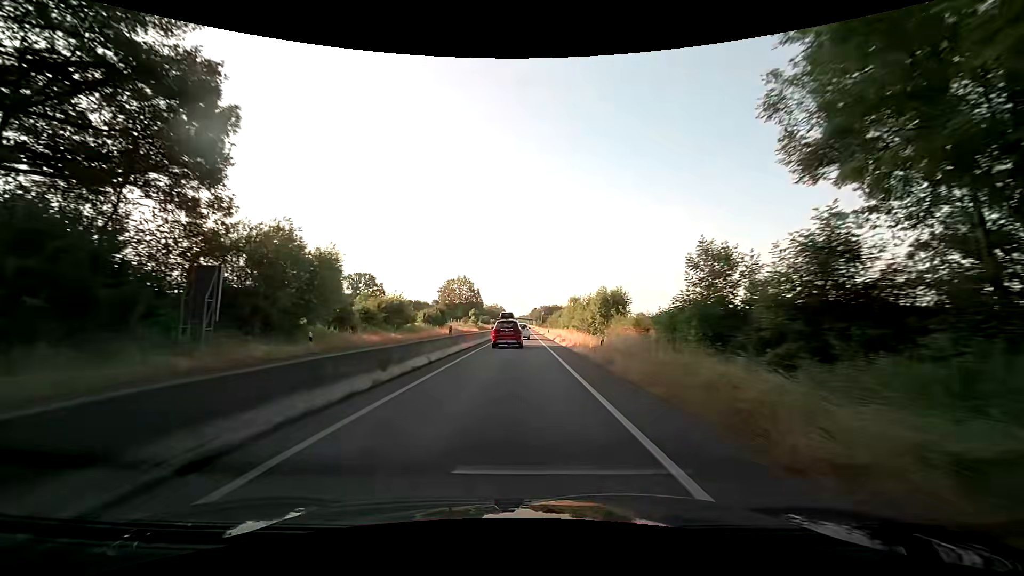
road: trunk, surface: asphalt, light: Day
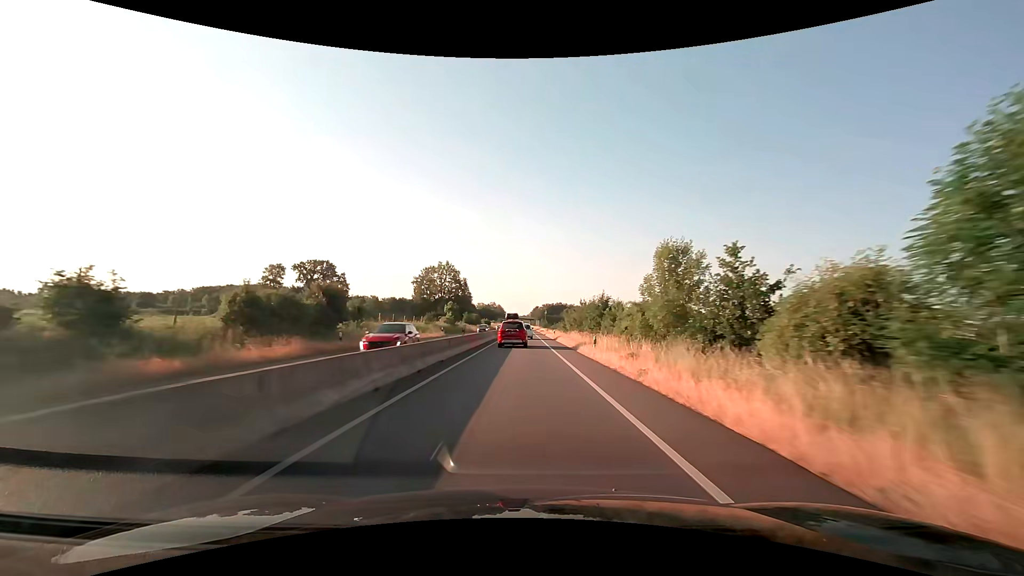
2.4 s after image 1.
(-0.3, +47.2) m; 0°
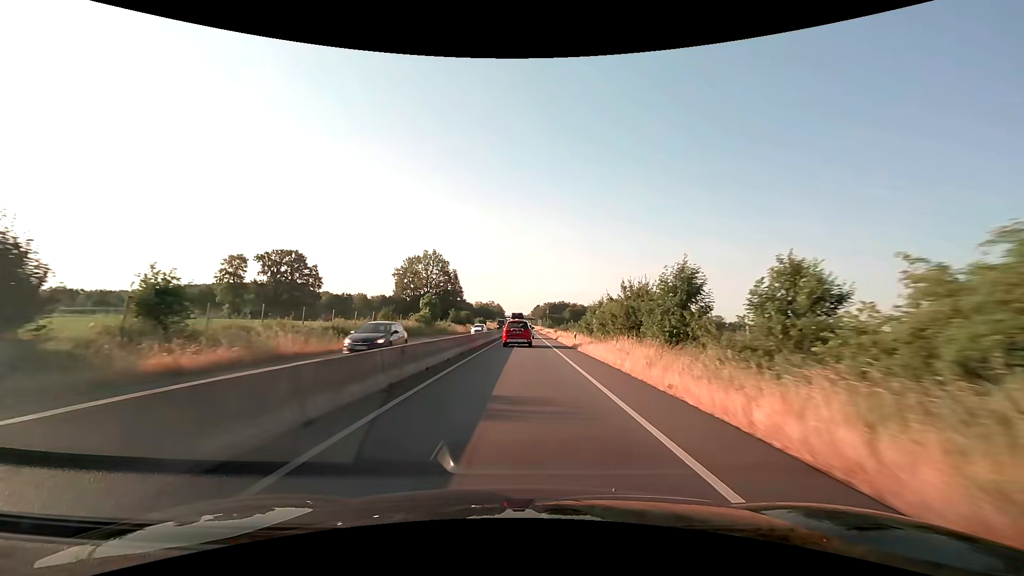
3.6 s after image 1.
(+0.1, +23.6) m; 0°
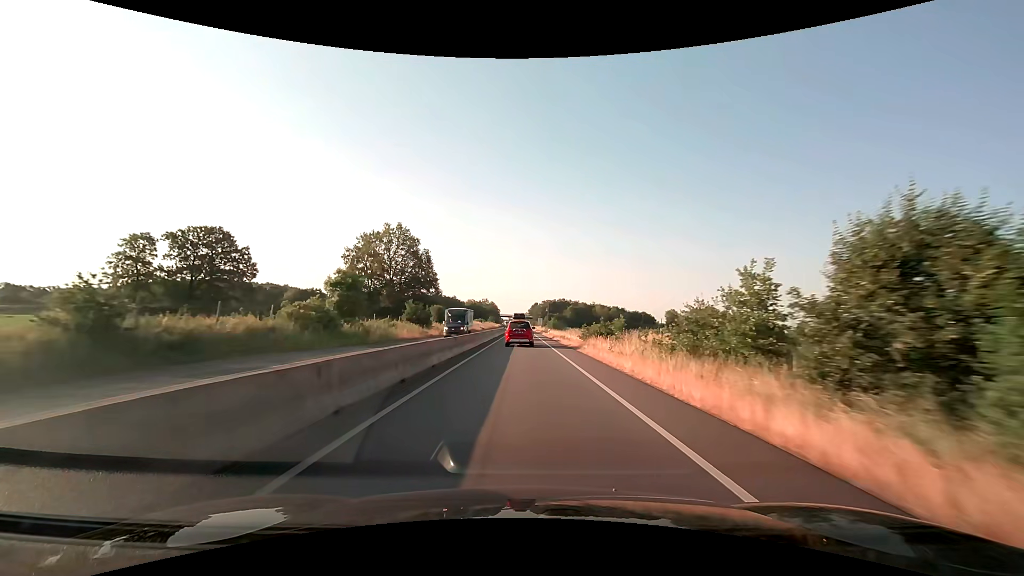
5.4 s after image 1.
(+0.1, +35.4) m; 0°
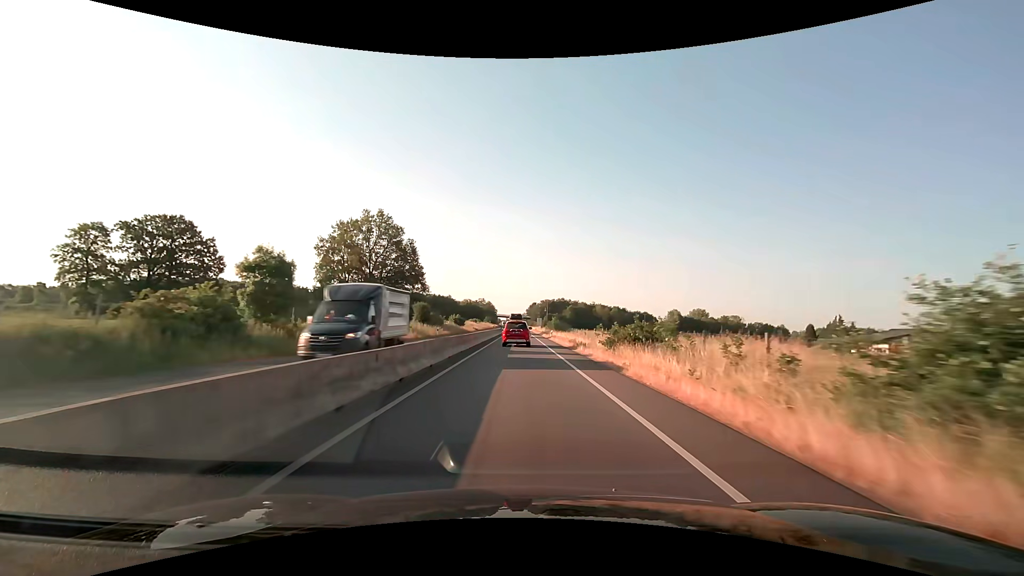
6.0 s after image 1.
(0.0, +11.8) m; 0°
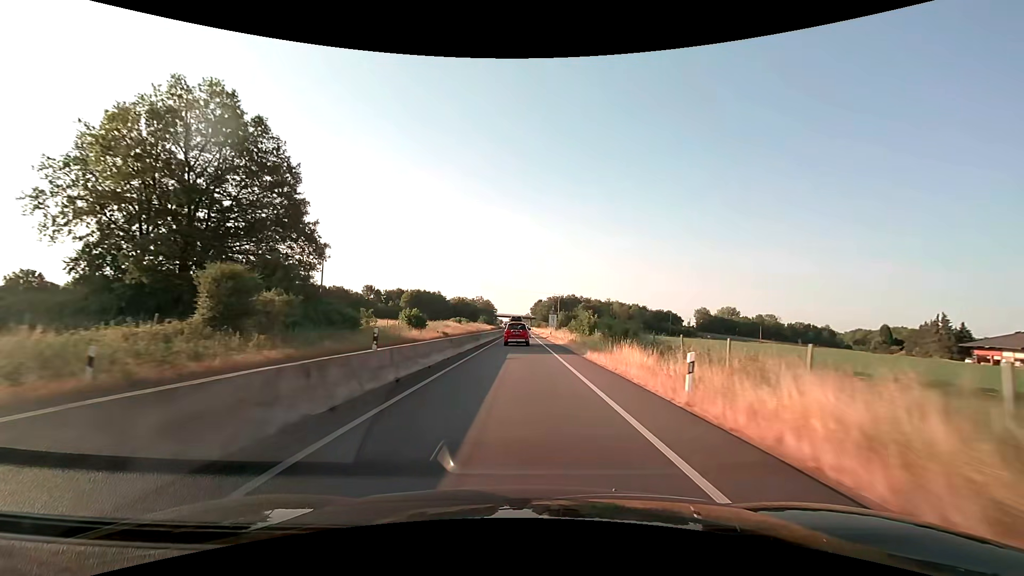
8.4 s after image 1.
(0.0, +48.3) m; 0°
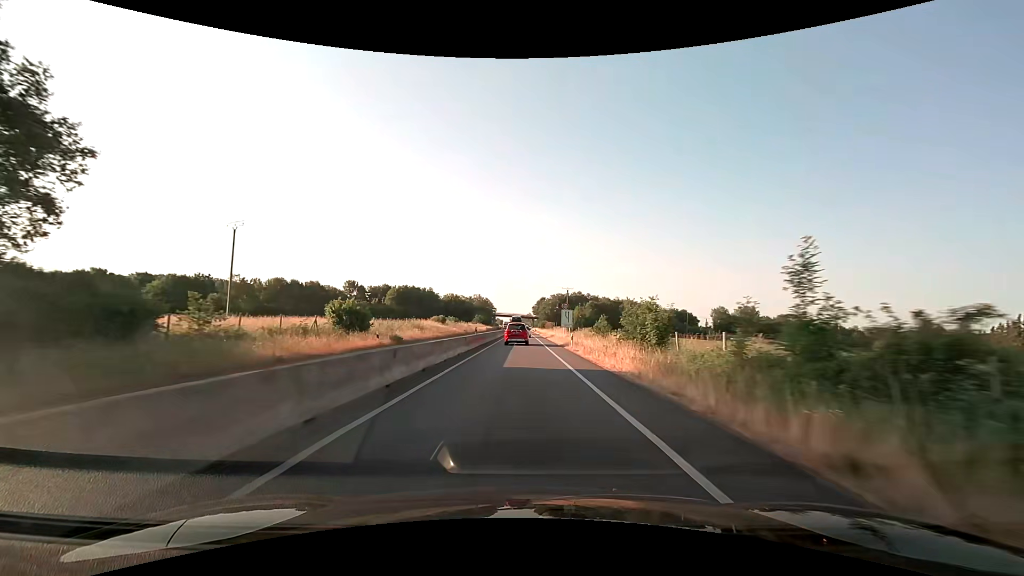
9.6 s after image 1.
(0.0, +25.2) m; 0°
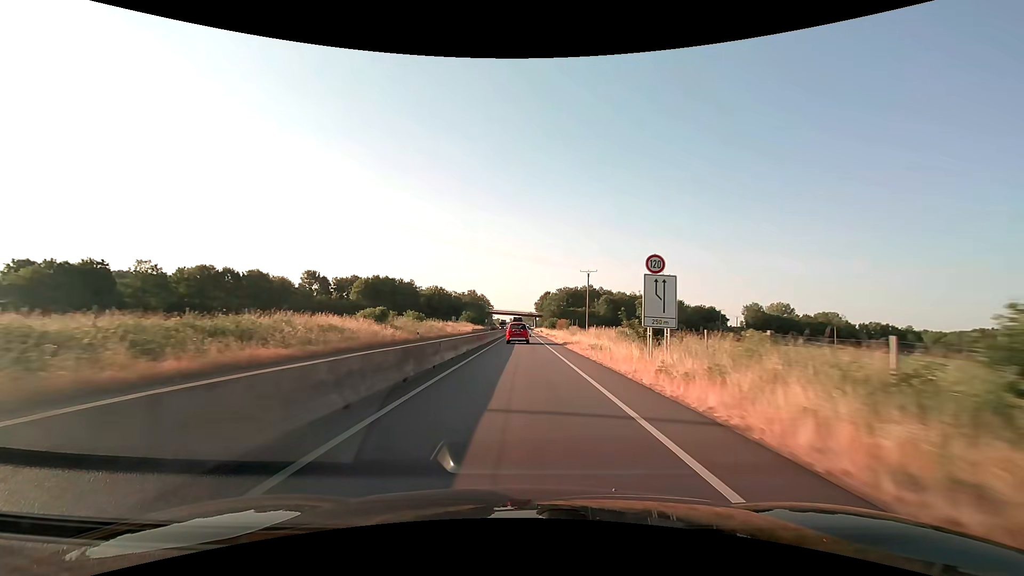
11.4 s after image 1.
(-0.1, +39.3) m; 0°
(0, +10) (0, +20) (0, +30) (0, +40) (0, +50) (0, +60) (0, +70) (0, +80) (0, +90) (0, +100) m
